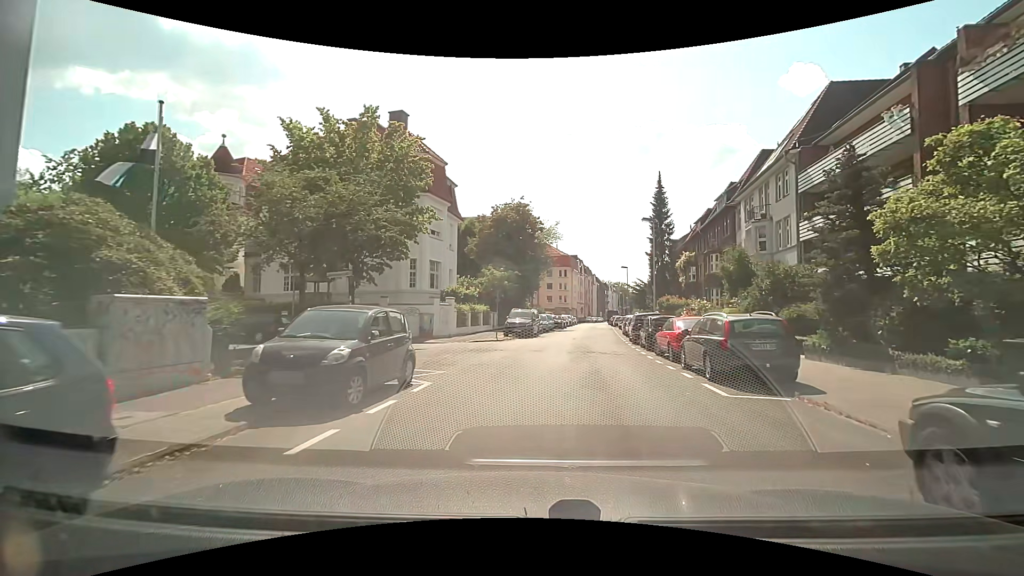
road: residential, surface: asphalt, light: Day
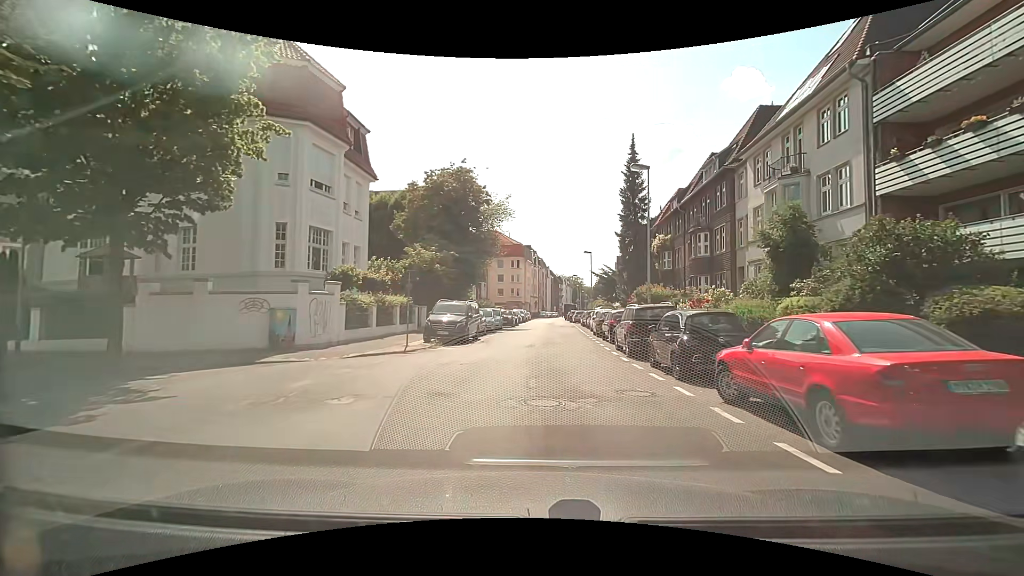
(+0.7, +11.4) m; +5°
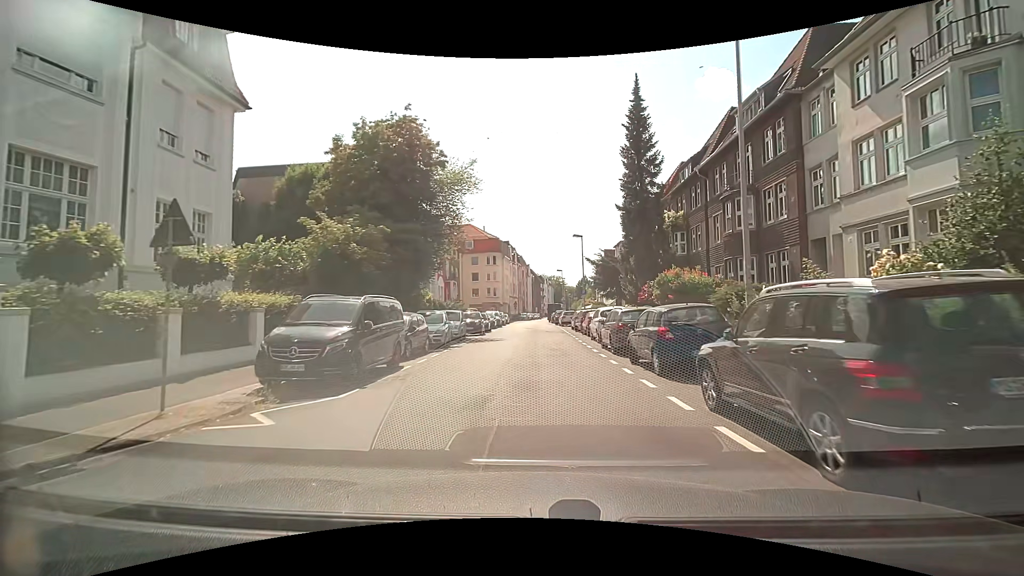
(+0.4, +11.8) m; +2°
(0, +10) (0, +20) (0, +30) (+1, +40) (+1, +50) (+1, +60) (+1, +70) (+1, +80) (+2, +90) (+3, +100) m
